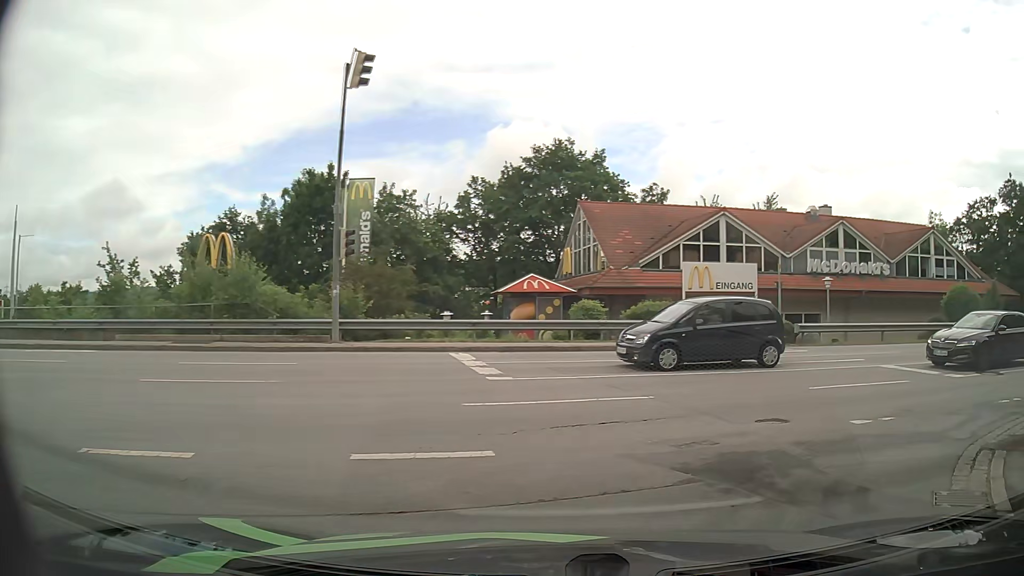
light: Day
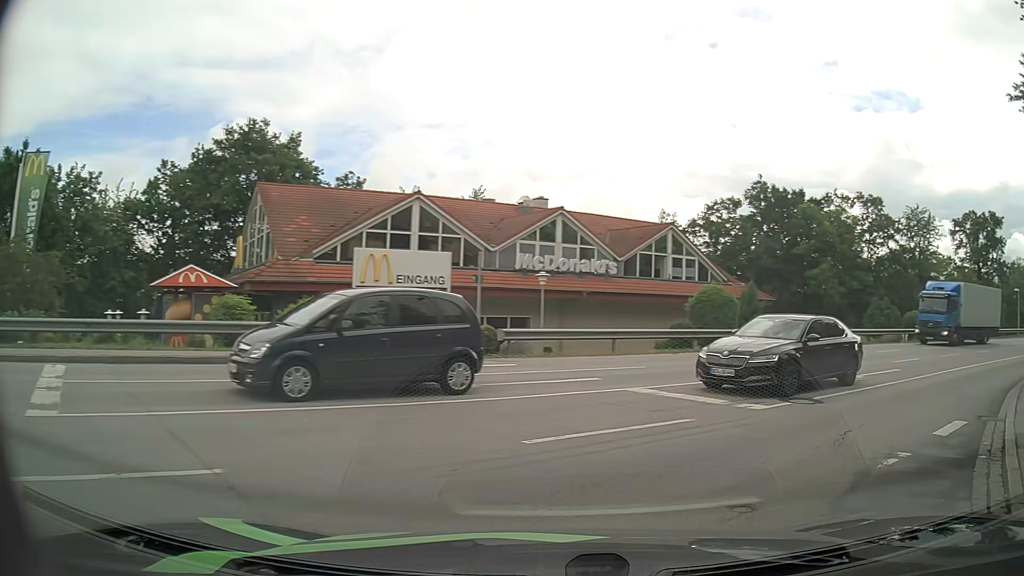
(+1.1, +5.4) m; +24°
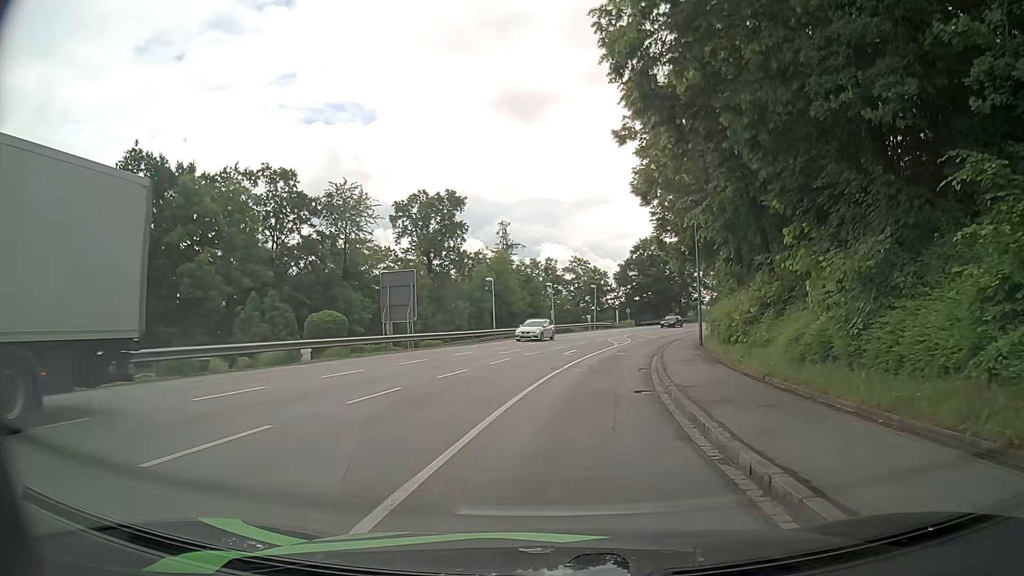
(+9.2, +15.0) m; +48°
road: tertiary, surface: asphalt
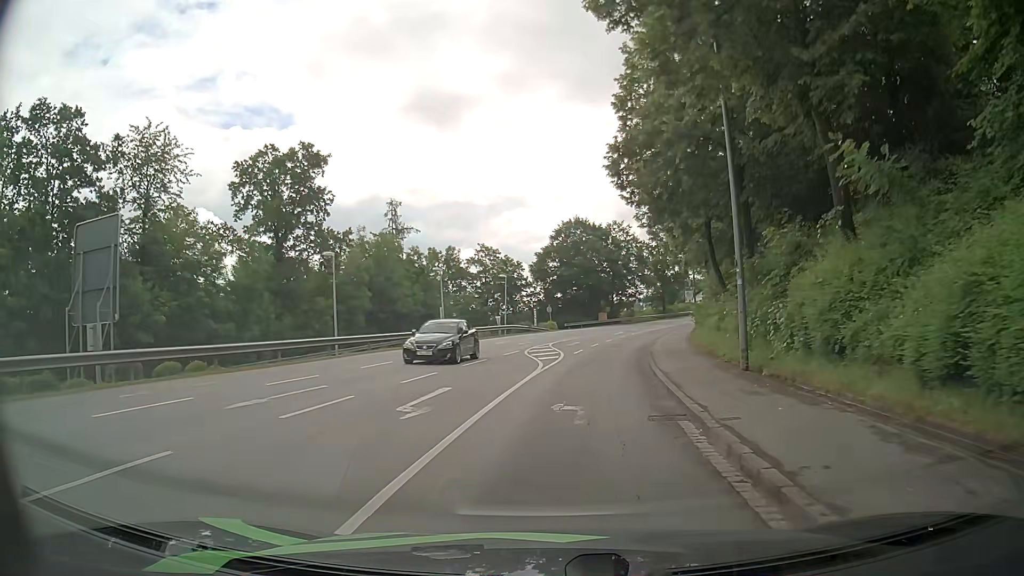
(+1.4, +20.0) m; +8°
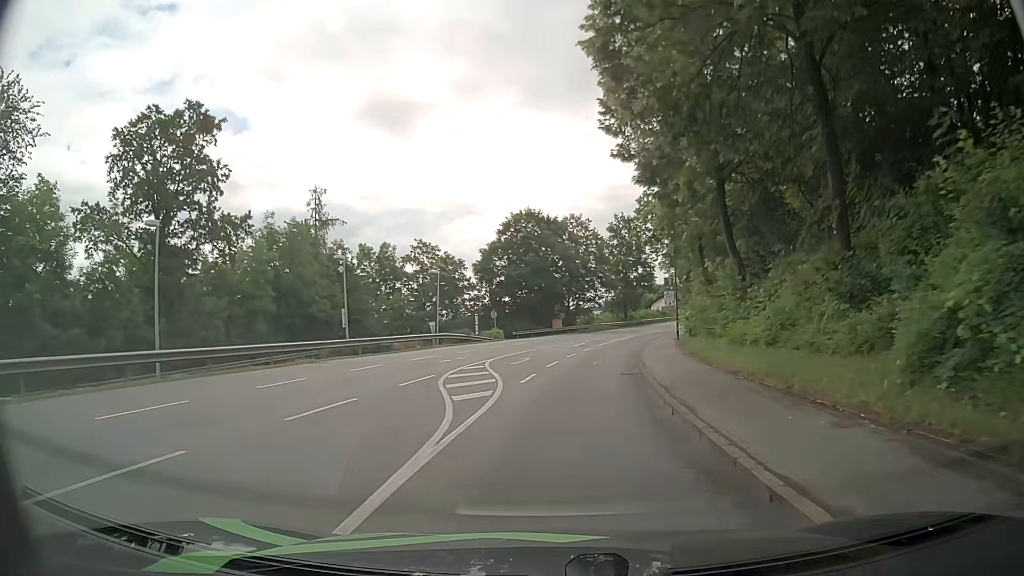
(+0.1, +11.4) m; +2°
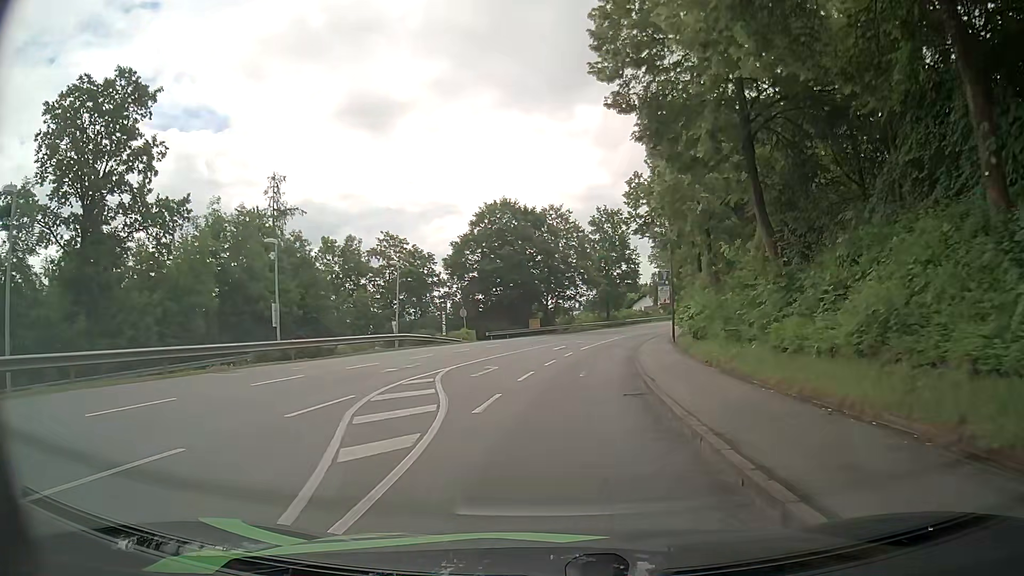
(+0.2, +5.9) m; +2°
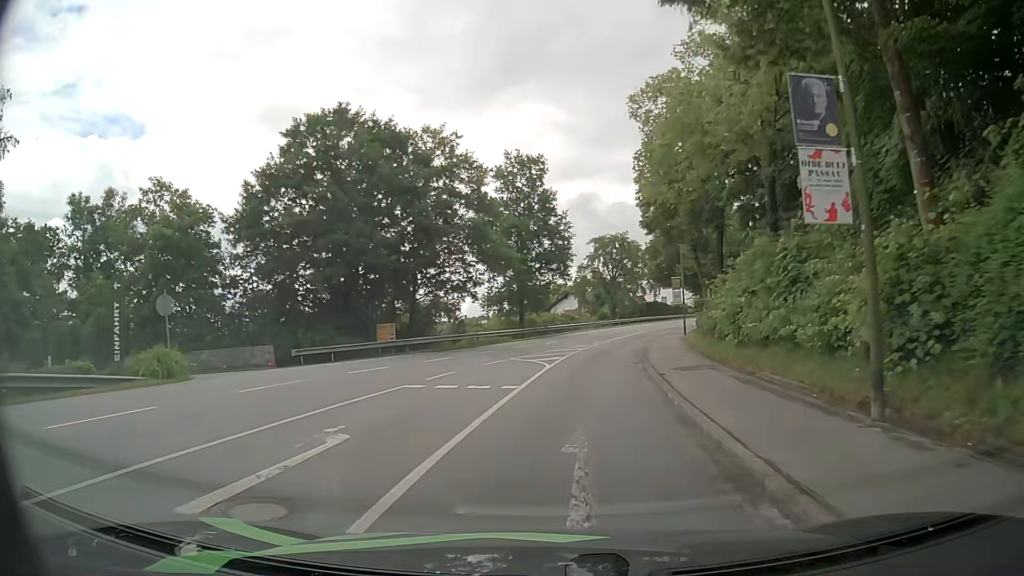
(+2.4, +30.1) m; +8°
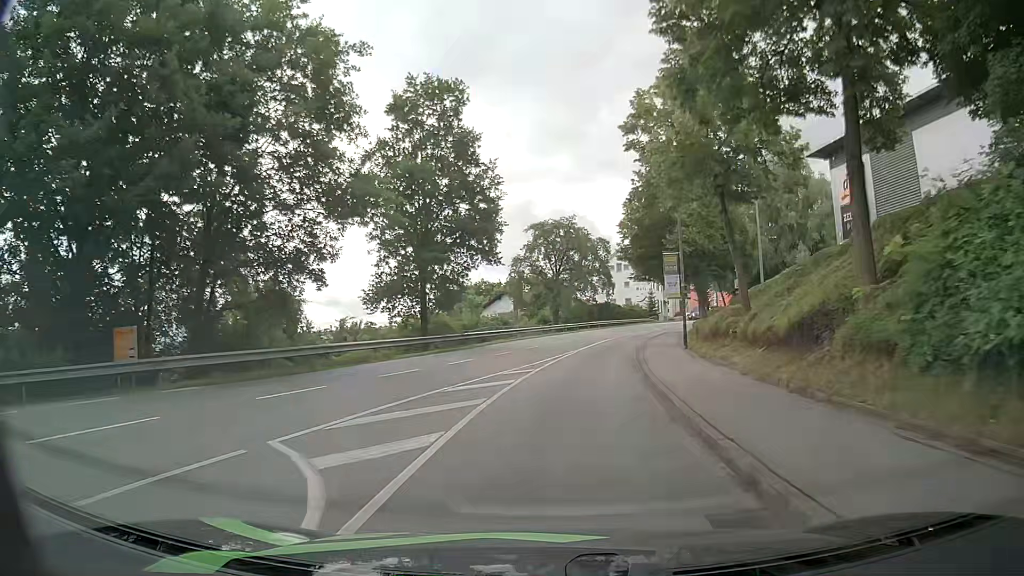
(+1.1, +18.2) m; +6°
(0, +10) (+1, +20) (+2, +30) (+4, +40) (+6, +50) (+8, +59) (+11, +69) (+15, +78) (+19, +87) (+22, +97) m
